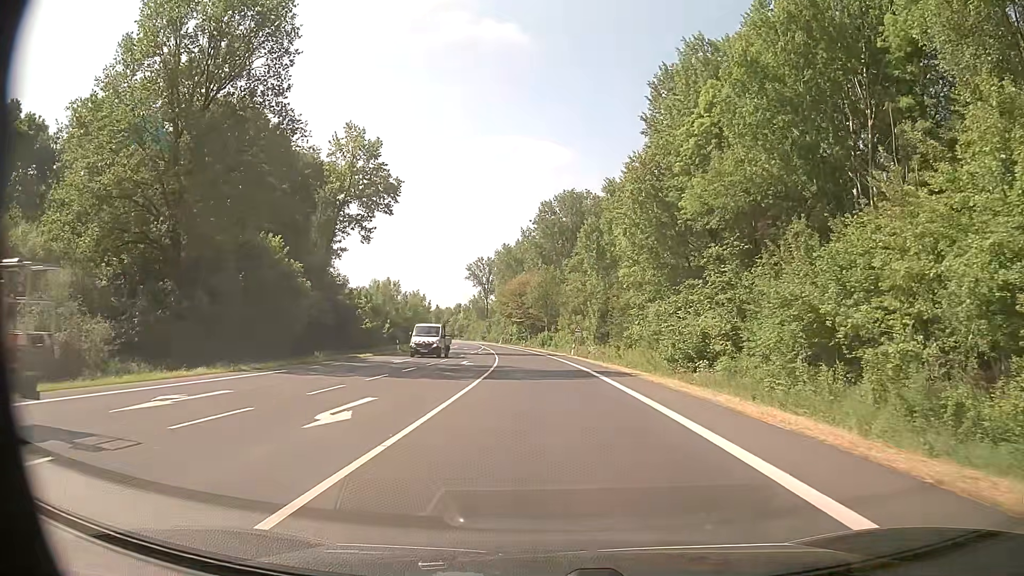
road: primary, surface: asphalt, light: Day
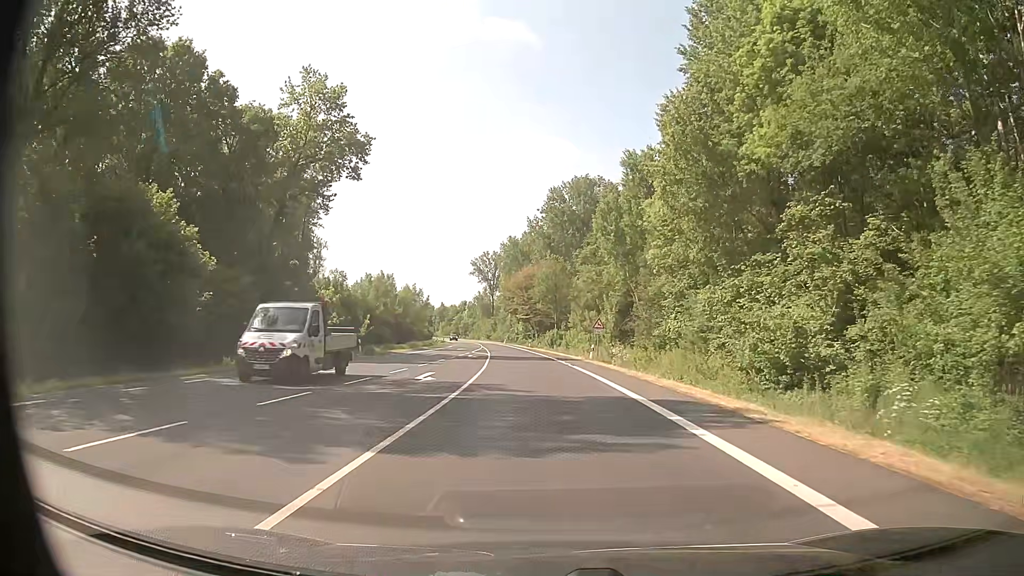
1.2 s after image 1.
(0.0, +14.8) m; -1°
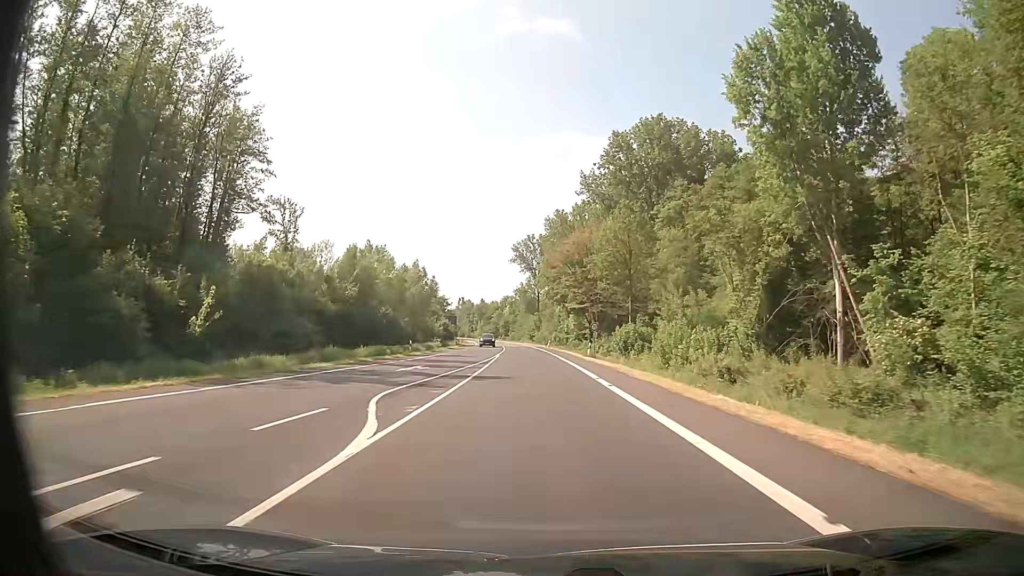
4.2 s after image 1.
(-1.6, +46.2) m; -4°
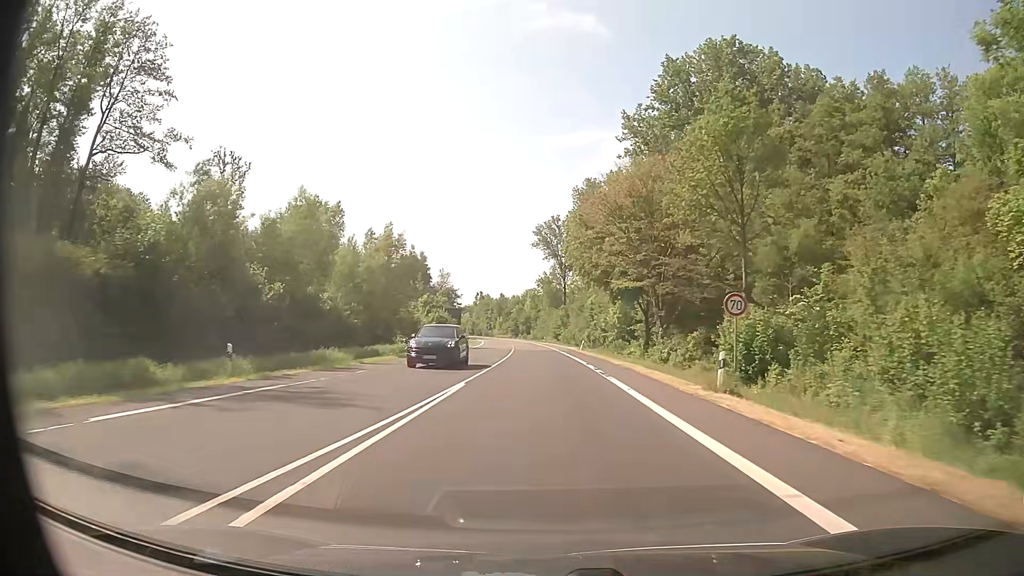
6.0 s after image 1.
(-0.6, +32.8) m; -2°
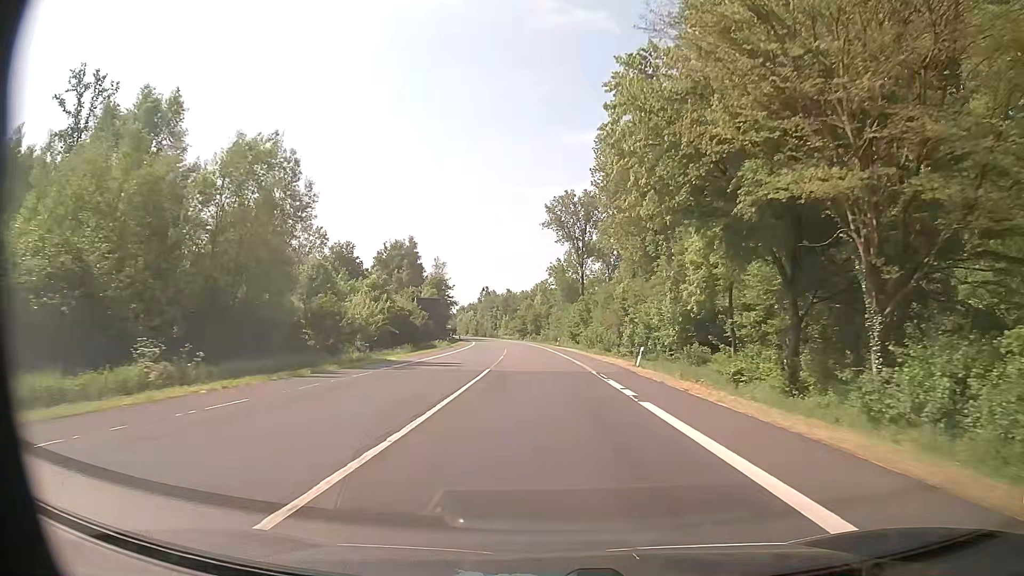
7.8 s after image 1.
(-0.5, +34.9) m; -1°
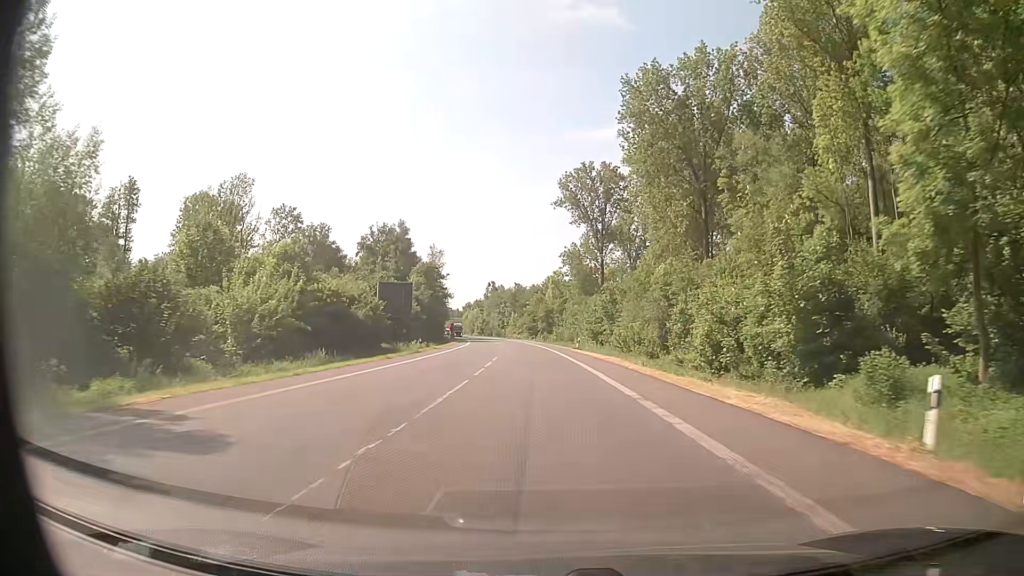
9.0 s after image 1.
(-0.2, +24.0) m; -1°
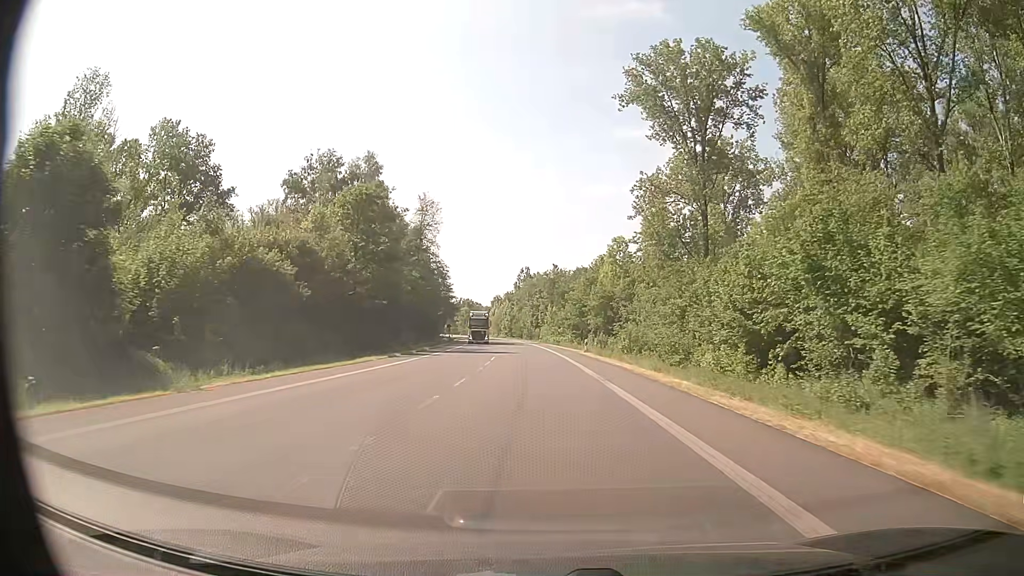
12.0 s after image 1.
(-1.9, +58.4) m; -3°
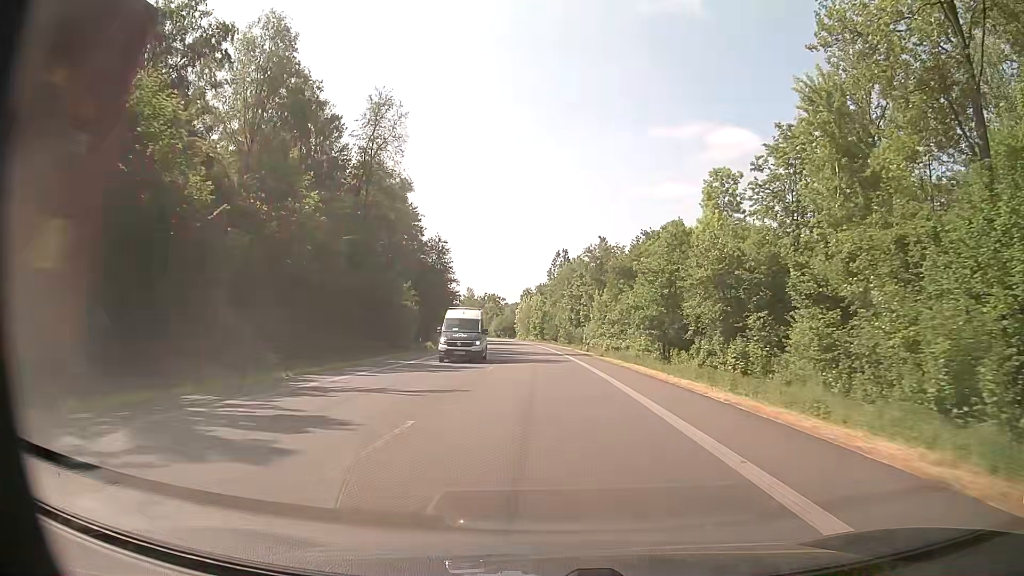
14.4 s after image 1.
(-1.5, +45.6) m; -3°
(0, +10) (0, +20) (0, +30) (-1, +40) (-1, +50) (-2, +60) (-2, +70) (-3, +80) (-4, +90) (-5, +100) m
